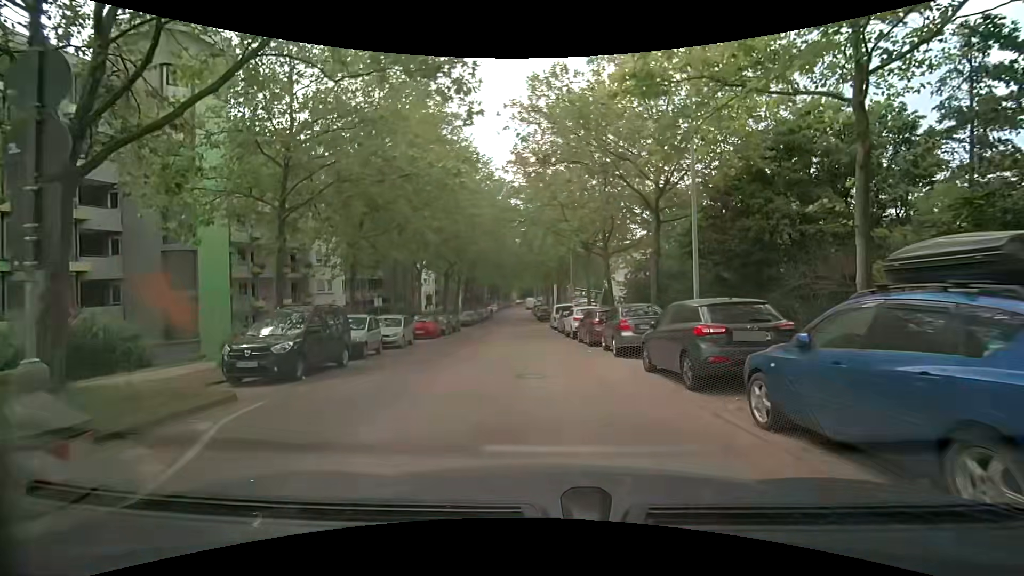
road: residential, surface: asphalt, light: Day
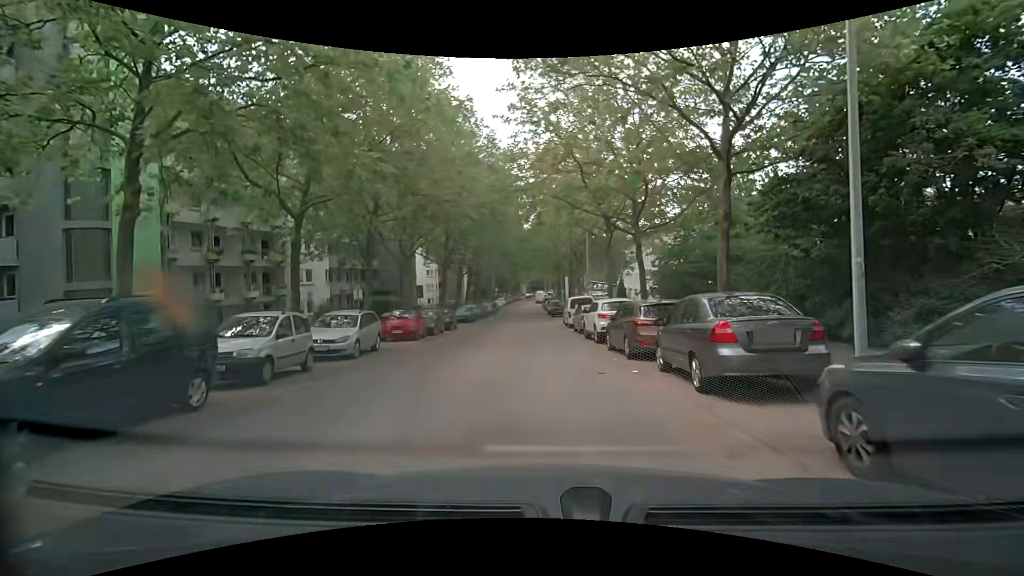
(-0.2, +6.9) m; -1°
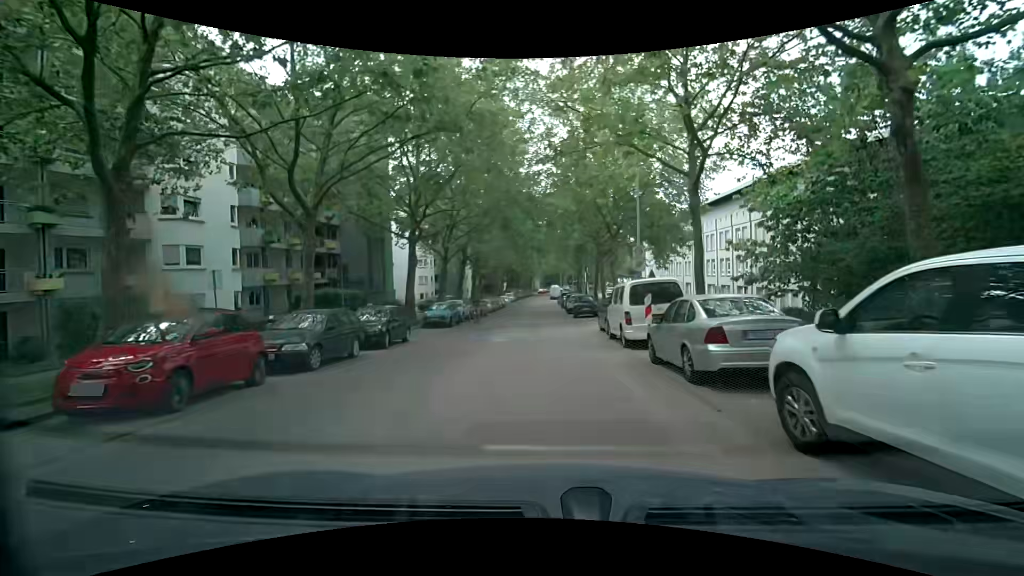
(-0.8, +16.7) m; -3°
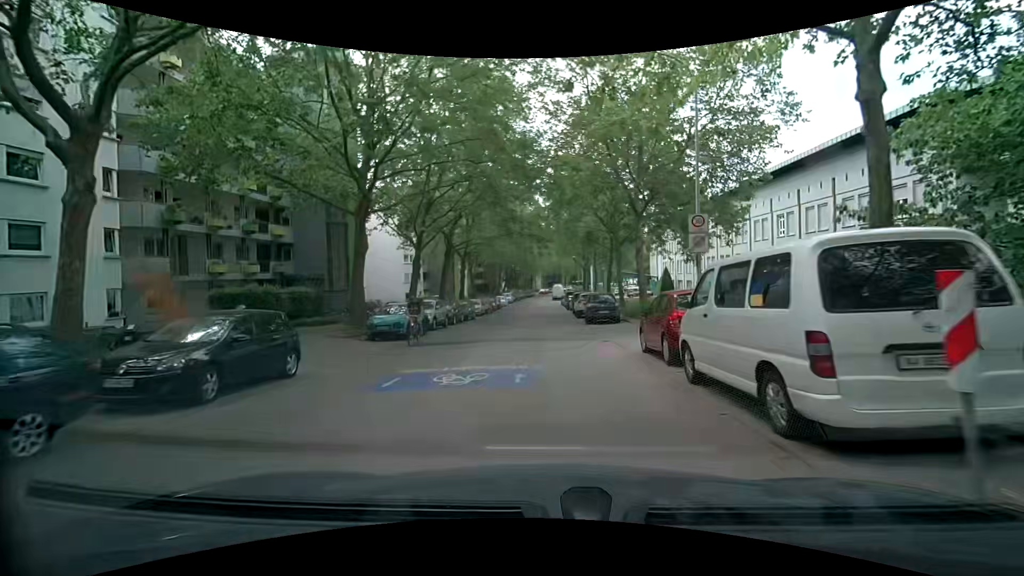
(-0.2, +9.4) m; +1°
(0, +10) (-1, +20) (-1, +30) (-1, +40) (-2, +50) (-2, +60) (-2, +70) (-3, +80) (-3, +90) (-3, +100) m
